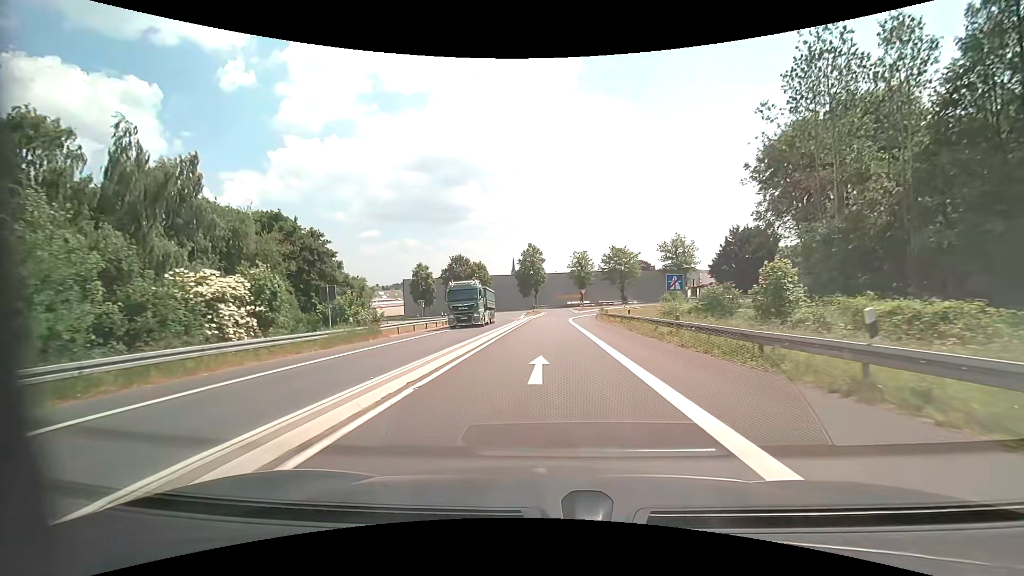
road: motorway_link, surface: asphalt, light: Day
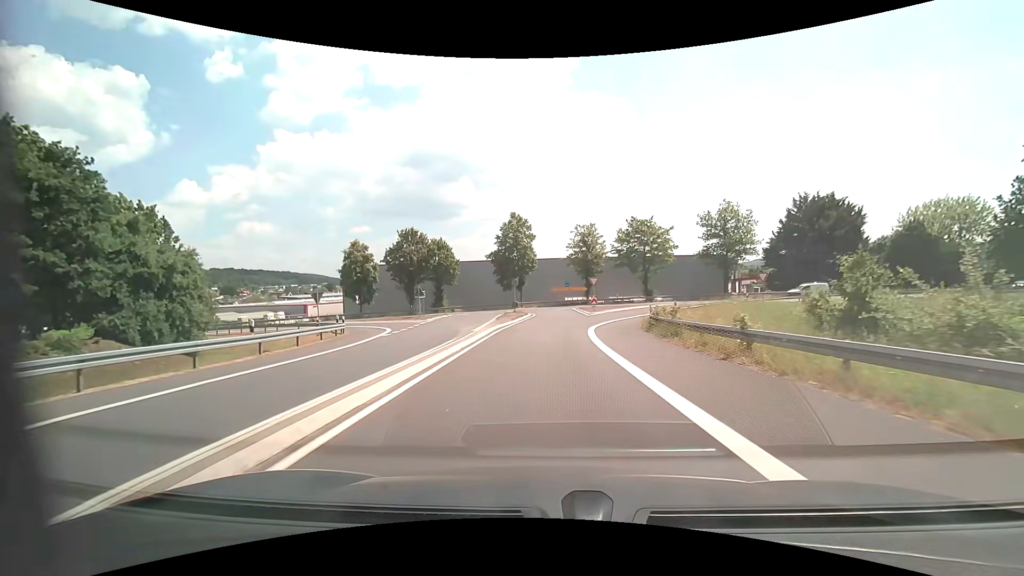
(+0.2, +31.7) m; +1°
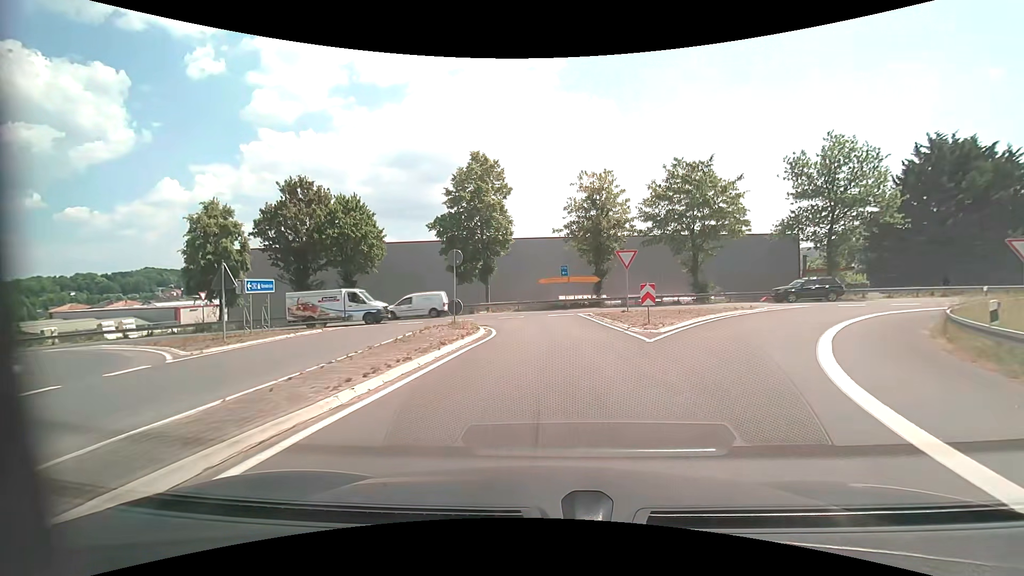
(+0.2, +28.9) m; +1°
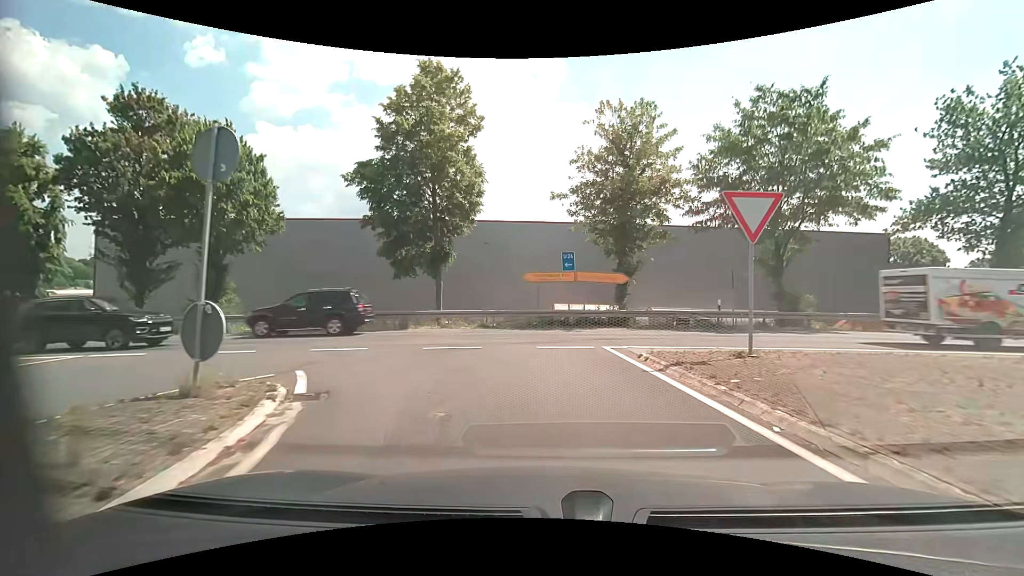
(+0.1, +16.2) m; +1°
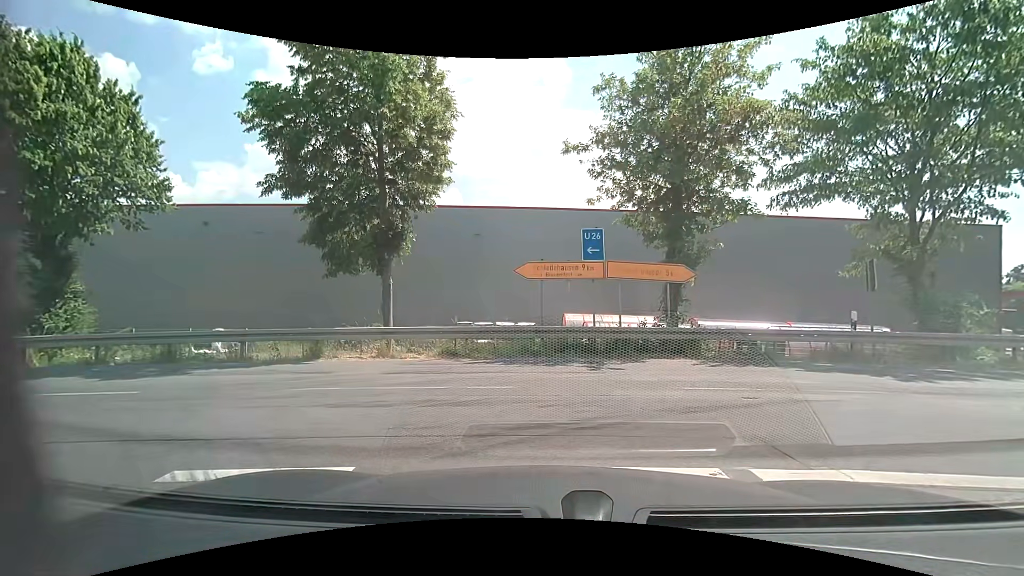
(0.0, +8.7) m; 0°
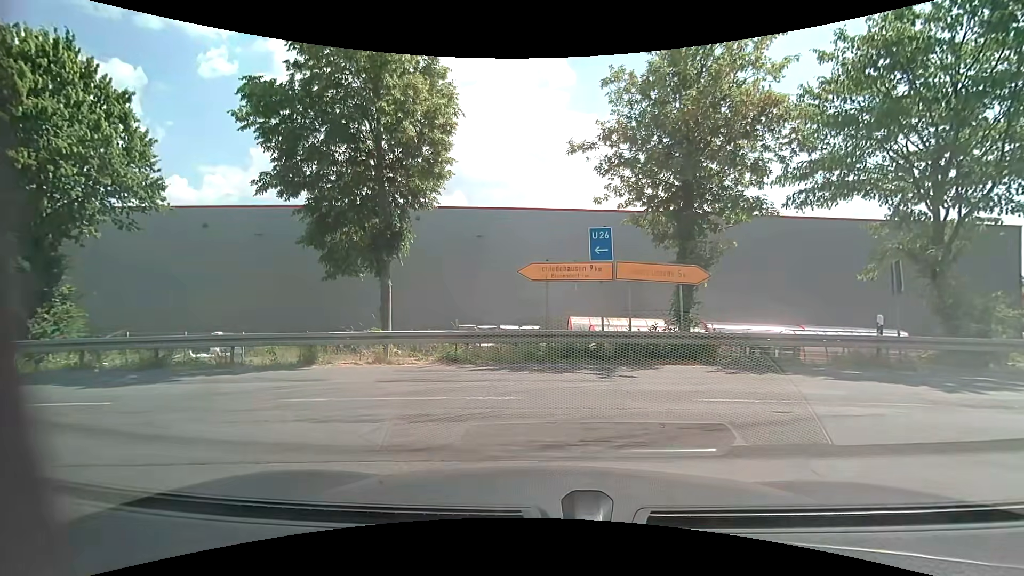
(0.0, +0.8) m; 0°
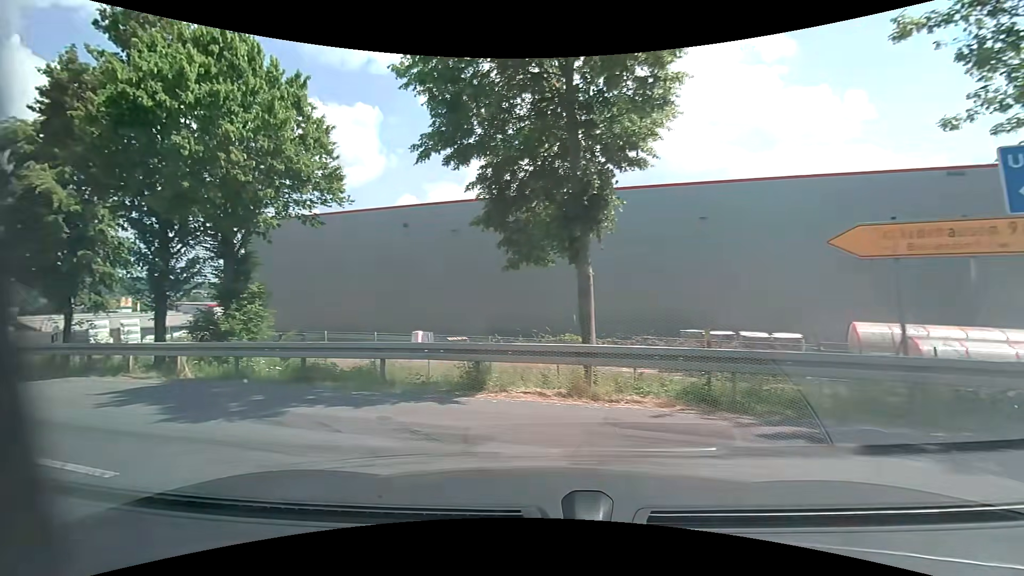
(-0.9, +5.2) m; -24°
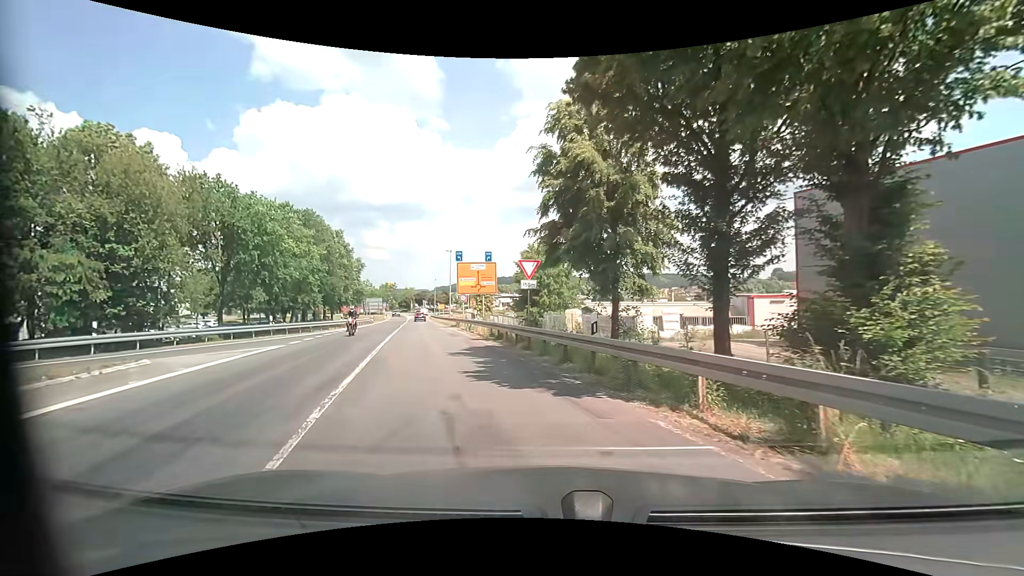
(-4.8, +7.5) m; -55°
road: secondary
(-2, +10) (-4, +19) (-7, +29) (-10, +39) (-13, +48) (-15, +58) (-18, +68) (-21, +77) (-23, +87) (-26, +96) m
